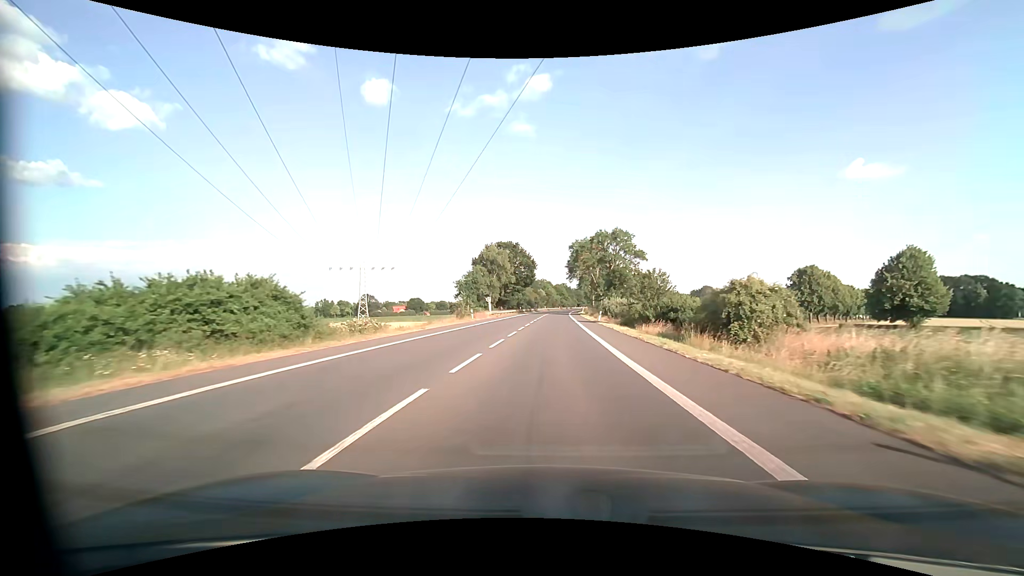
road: primary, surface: asphalt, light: Day
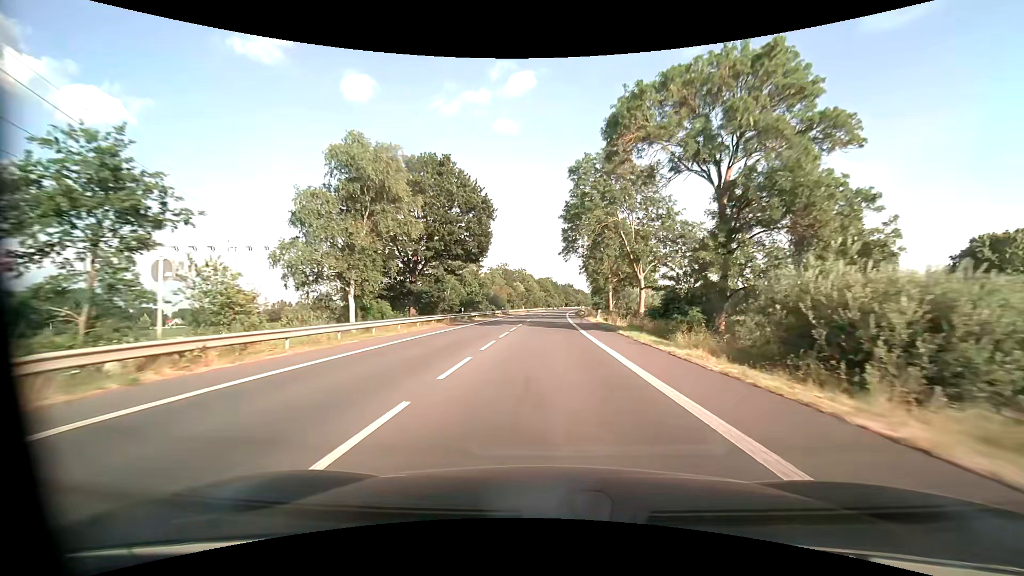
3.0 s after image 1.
(+1.1, +56.4) m; +2°
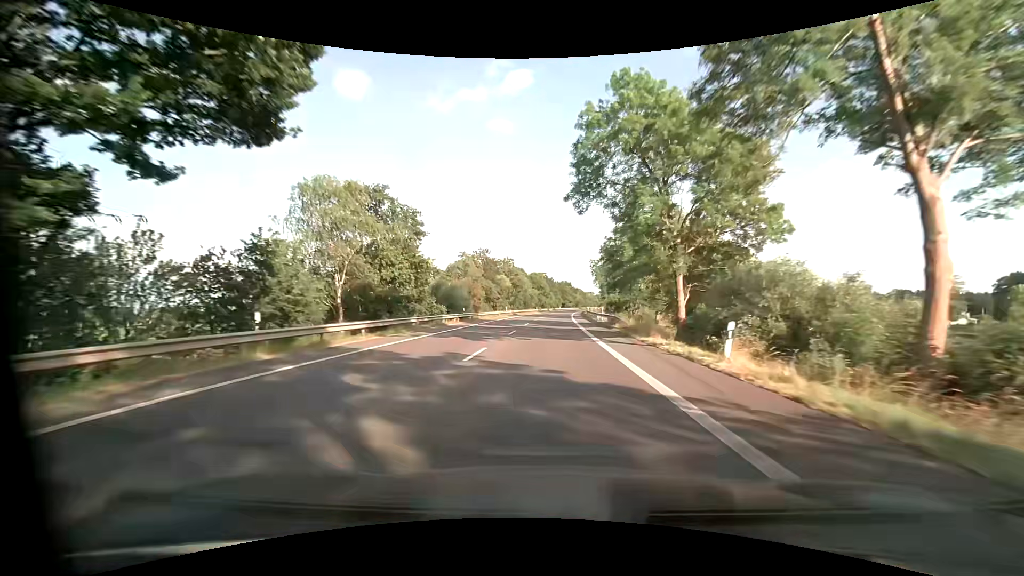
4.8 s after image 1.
(+0.2, +33.8) m; +1°
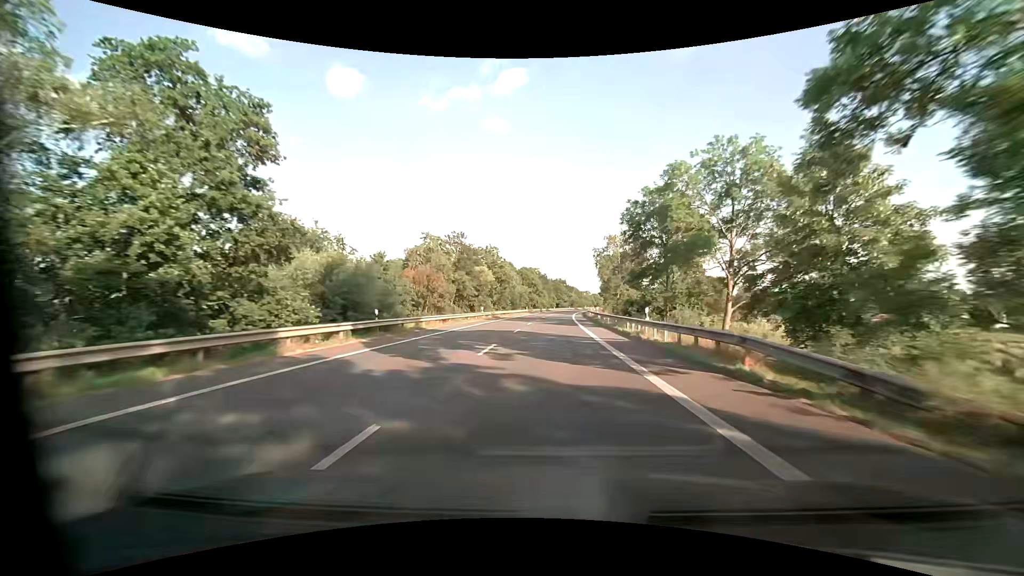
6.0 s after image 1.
(+0.2, +22.5) m; +1°
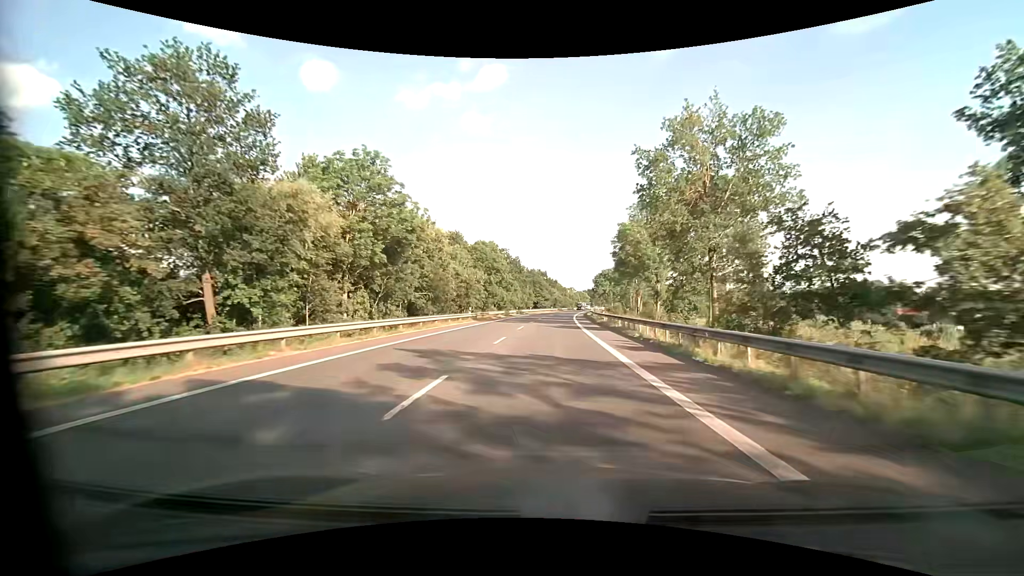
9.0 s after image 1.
(+1.3, +56.4) m; +3°
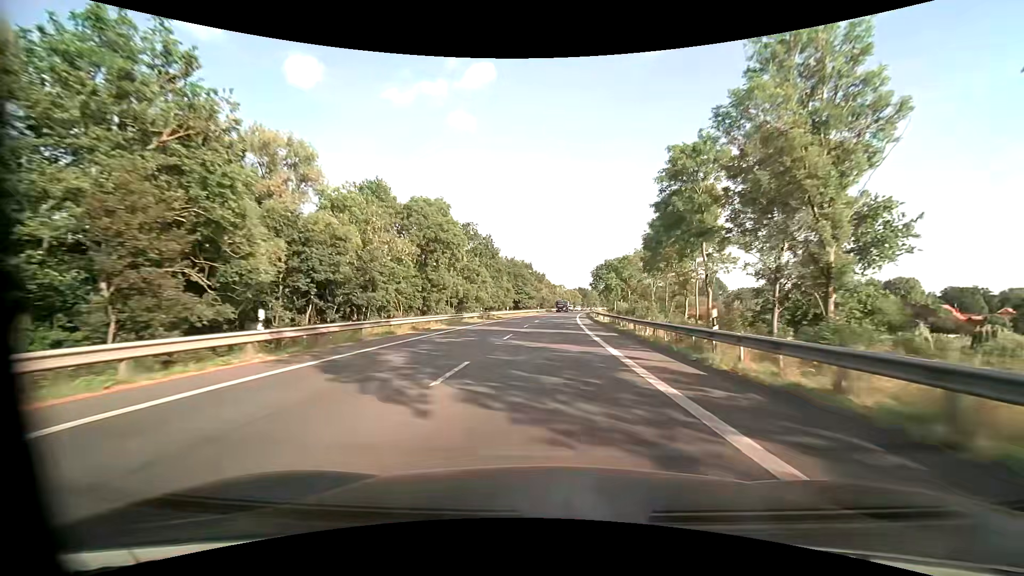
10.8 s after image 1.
(+0.4, +33.8) m; +2°
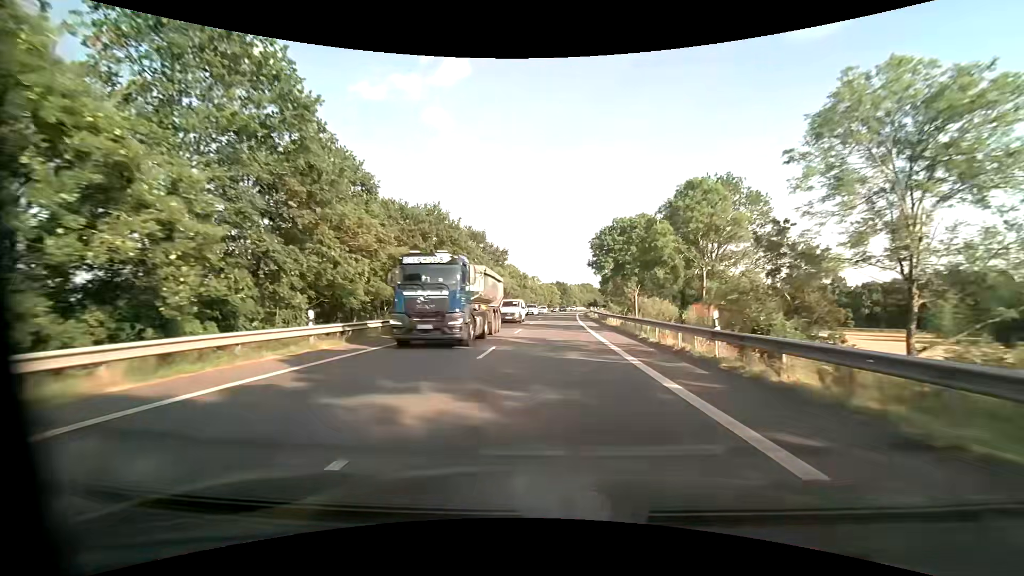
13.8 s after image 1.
(+1.4, +56.4) m; +3°
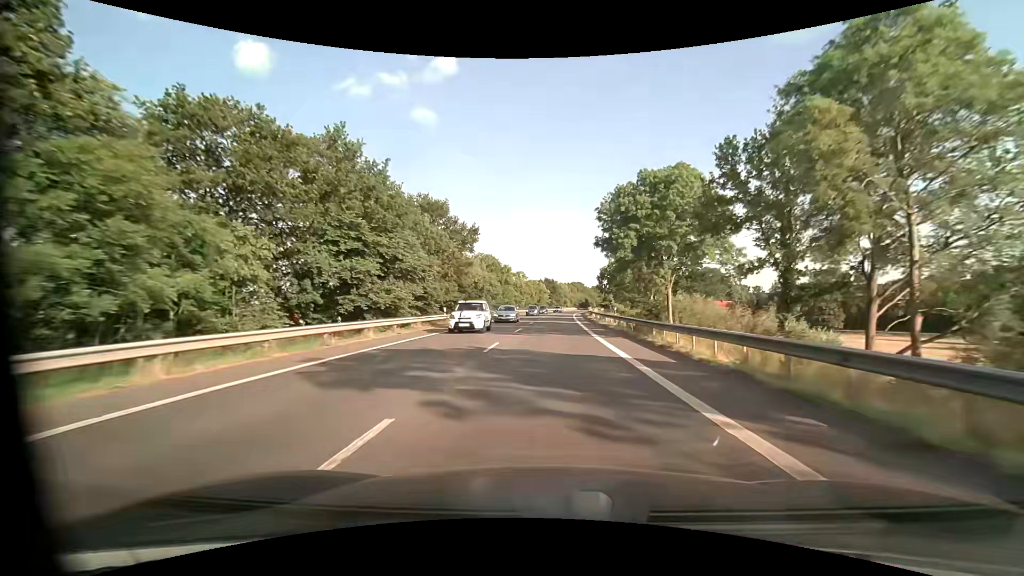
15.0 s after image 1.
(+0.4, +22.6) m; +2°
(0, +10) (0, +20) (0, +30) (+1, +40) (+1, +50) (+1, +60) (+2, +70) (+2, +80) (+3, +90) (+4, +100) m
